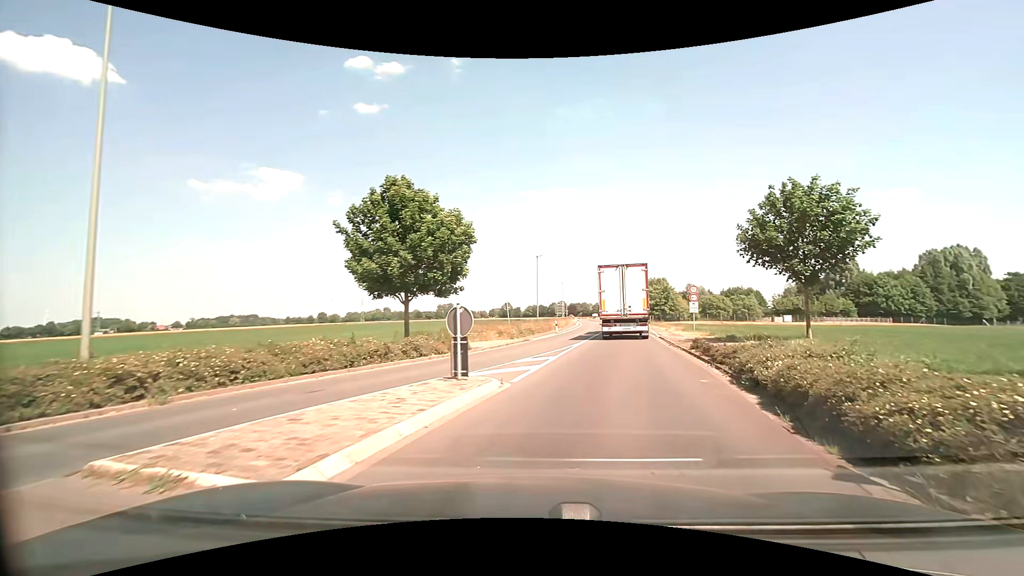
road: secondary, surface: asphalt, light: Day
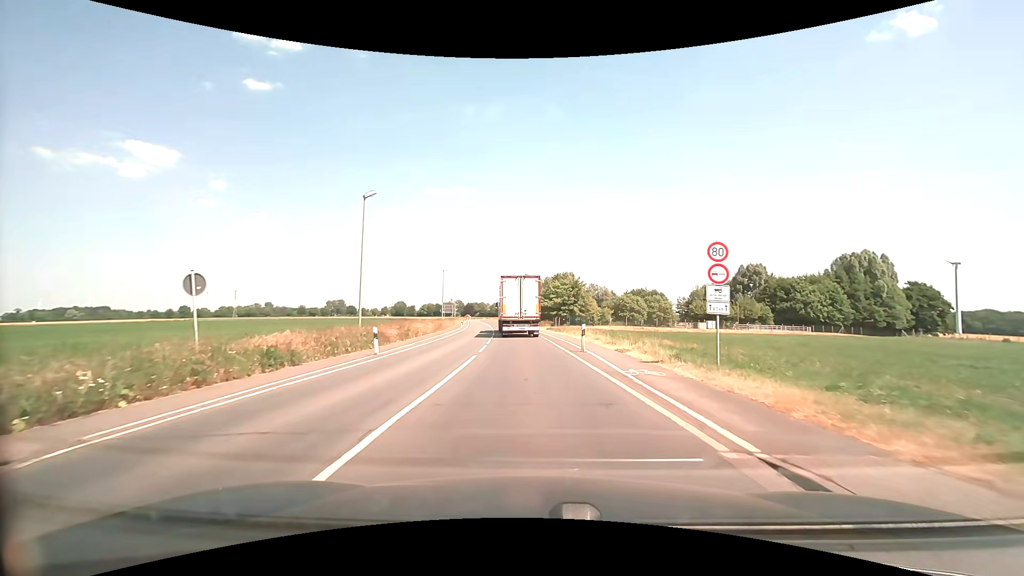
(+3.9, +25.8) m; +12°
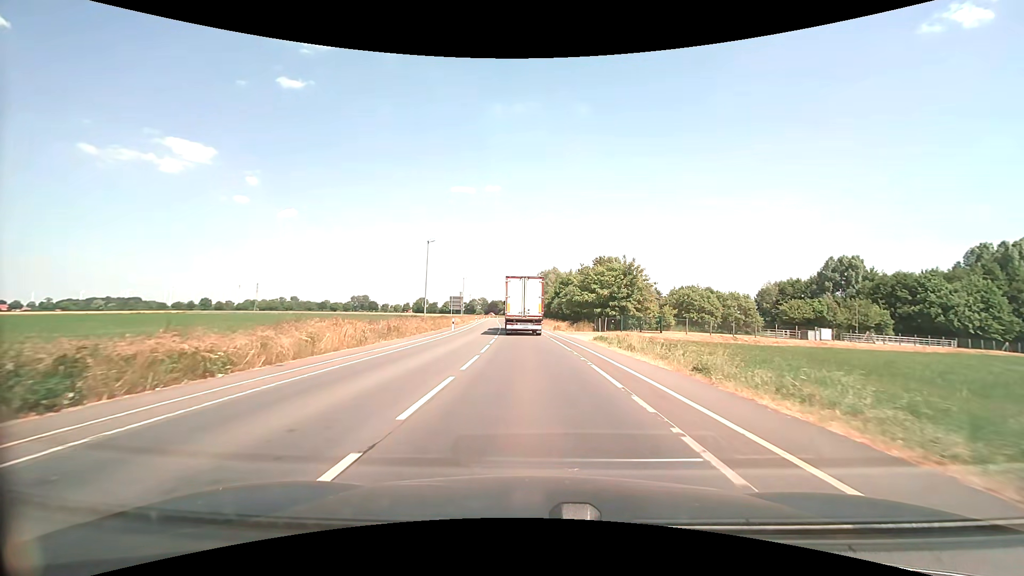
(-0.8, +25.9) m; -3°
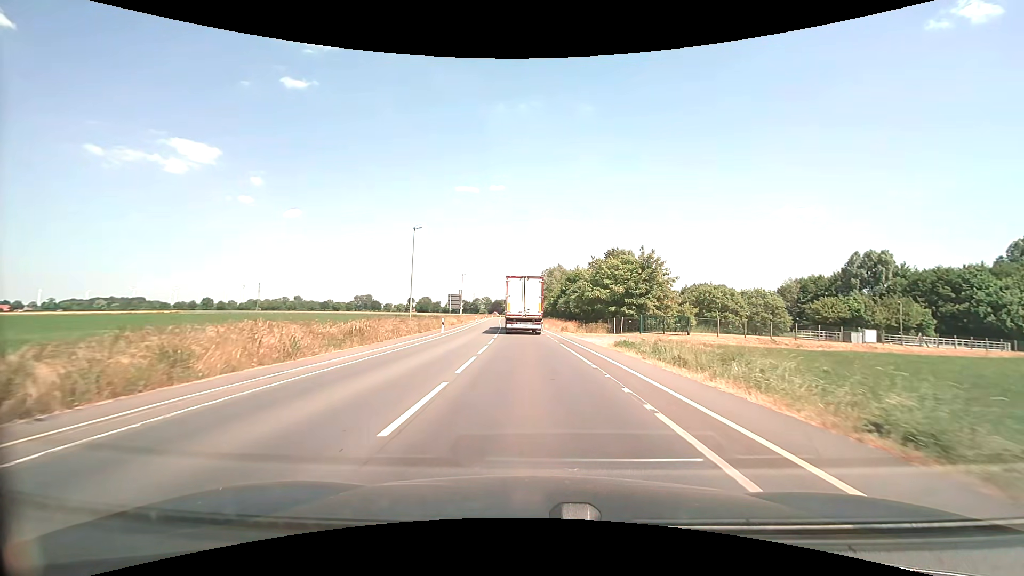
(0.0, +6.9) m; 0°
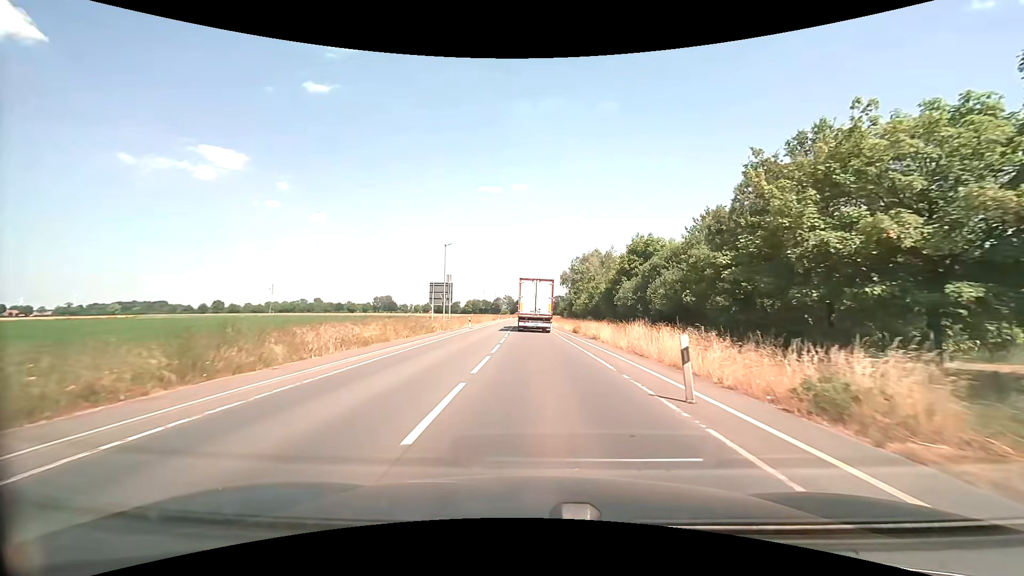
(-1.2, +36.5) m; -3°
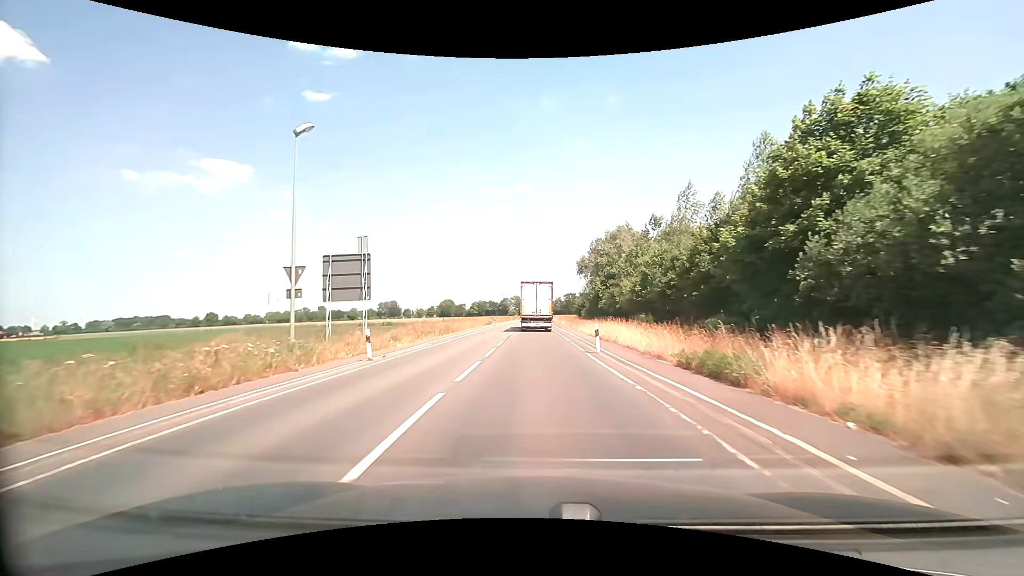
(-0.3, +31.4) m; -1°
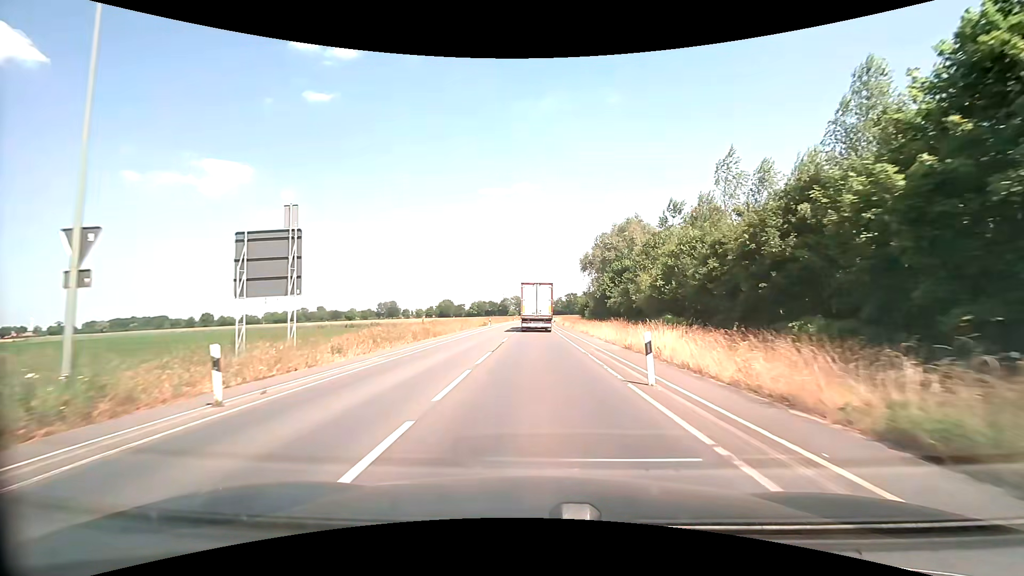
(0.0, +8.2) m; 0°
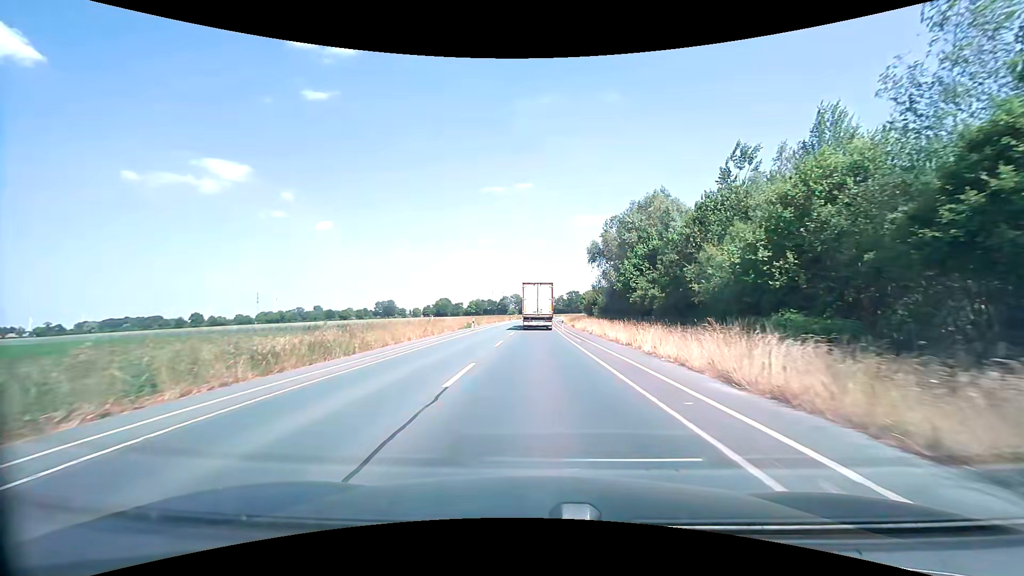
(0.0, +16.8) m; 0°
(0, +10) (0, +20) (0, +30) (0, +40) (0, +50) (0, +60) (+1, +70) (+1, +80) (+1, +90) (+2, +100) m
